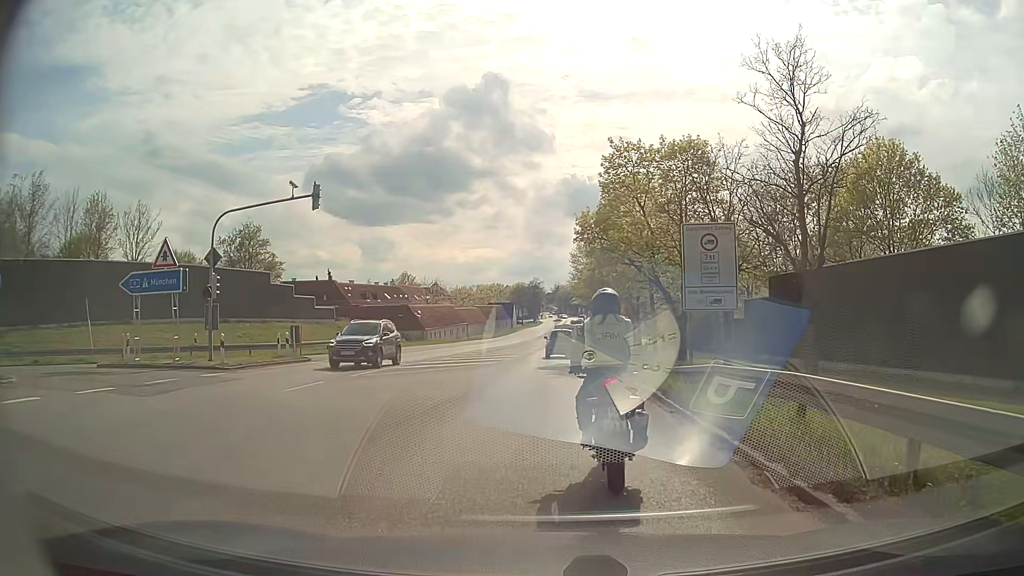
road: secondary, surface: asphalt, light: Day
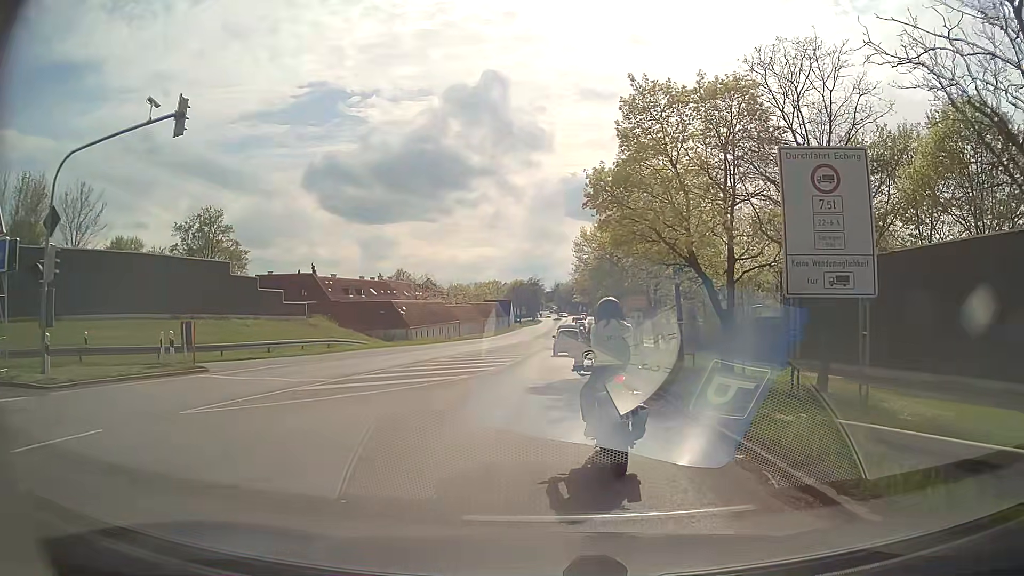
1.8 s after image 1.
(0.0, +9.6) m; 0°
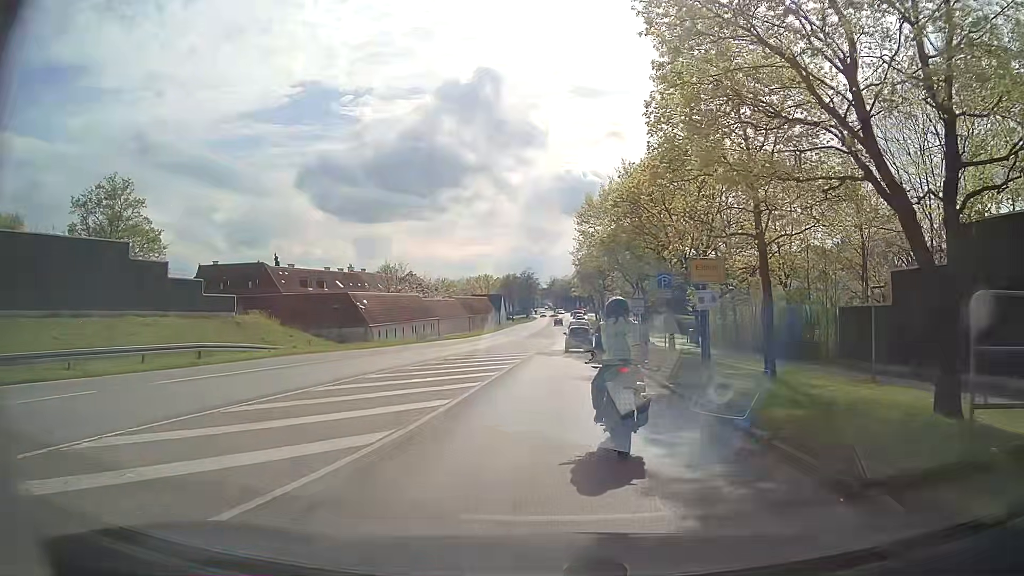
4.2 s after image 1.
(0.0, +16.1) m; +1°
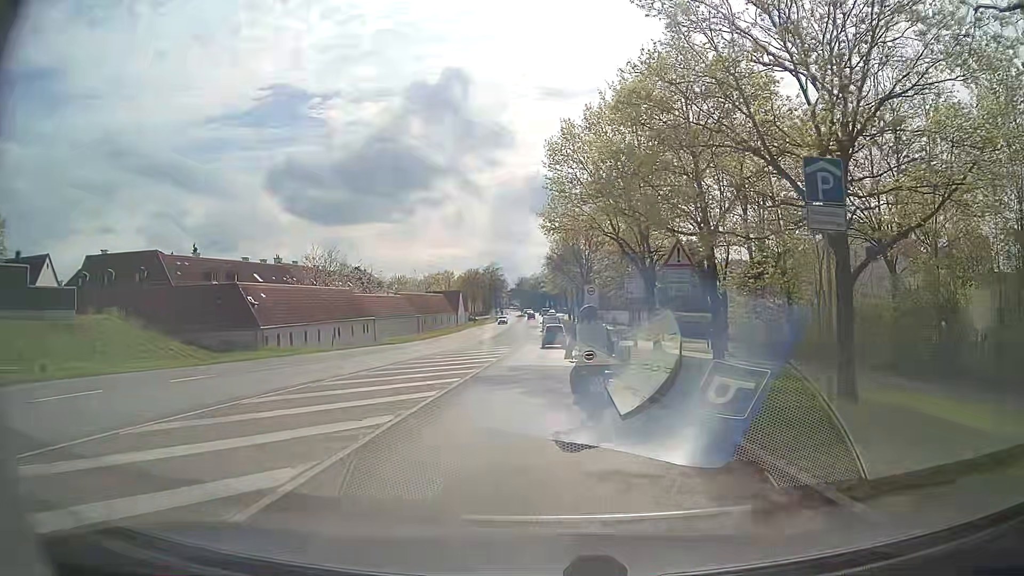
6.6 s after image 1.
(+0.3, +18.3) m; +2°
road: motorway_link
